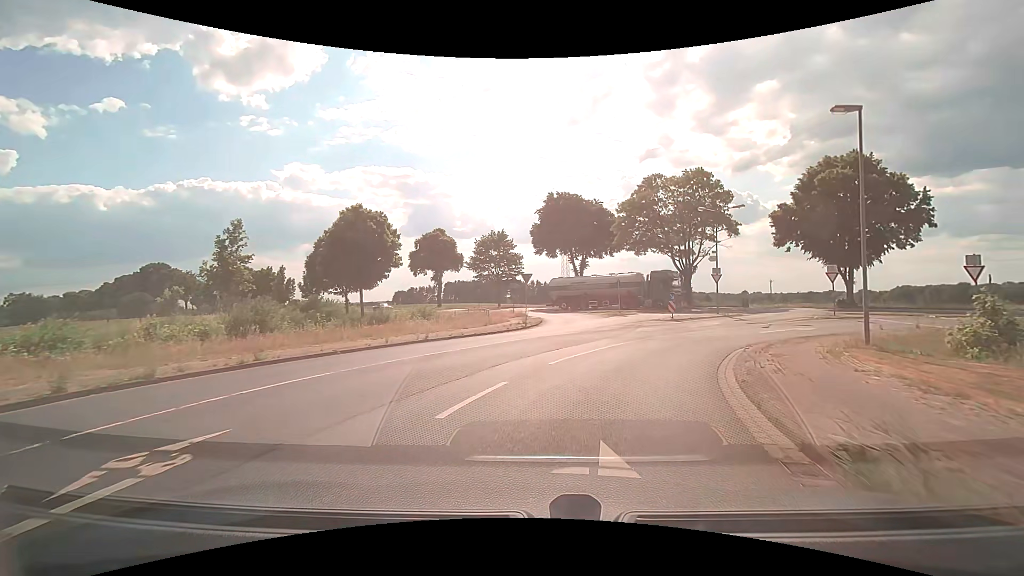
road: residential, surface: asphalt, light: Day
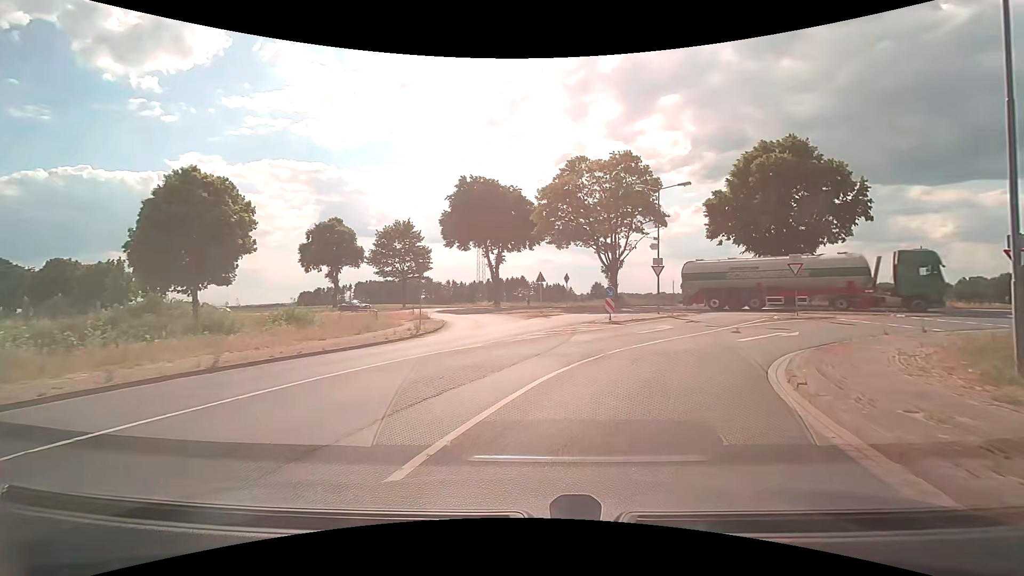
(+0.7, +8.7) m; +9°
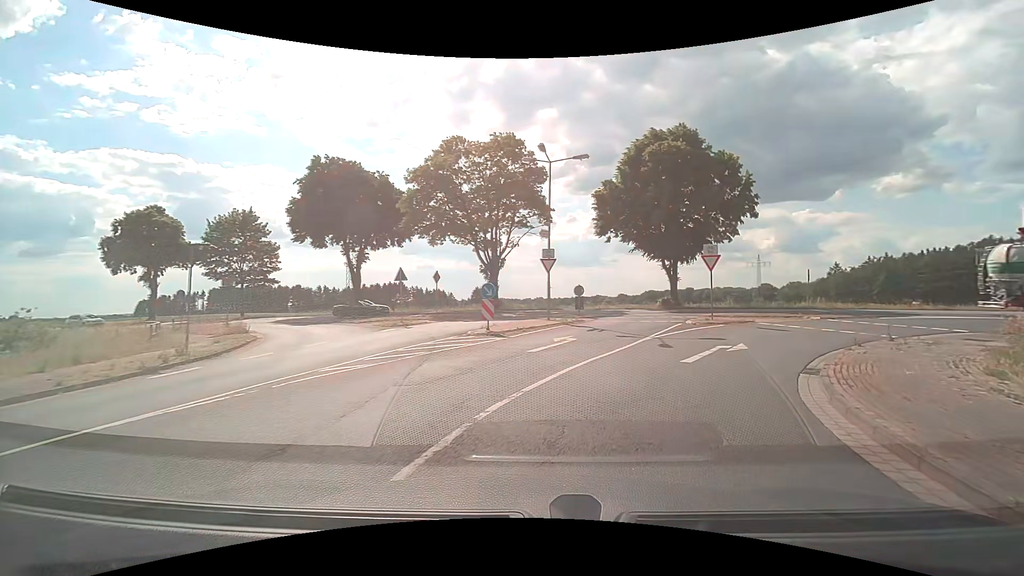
(+0.8, +7.7) m; +13°
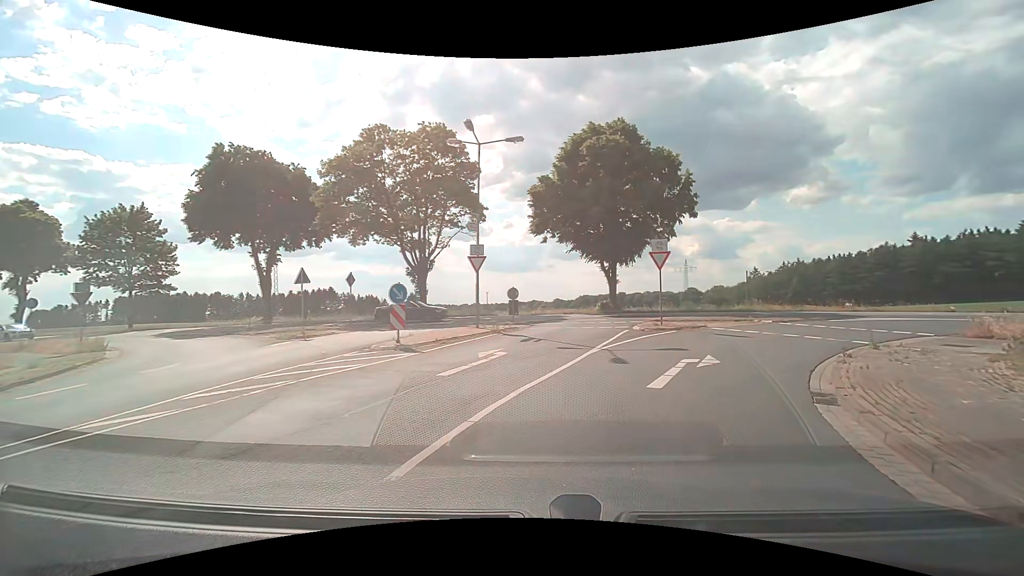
(+0.2, +3.5) m; +8°
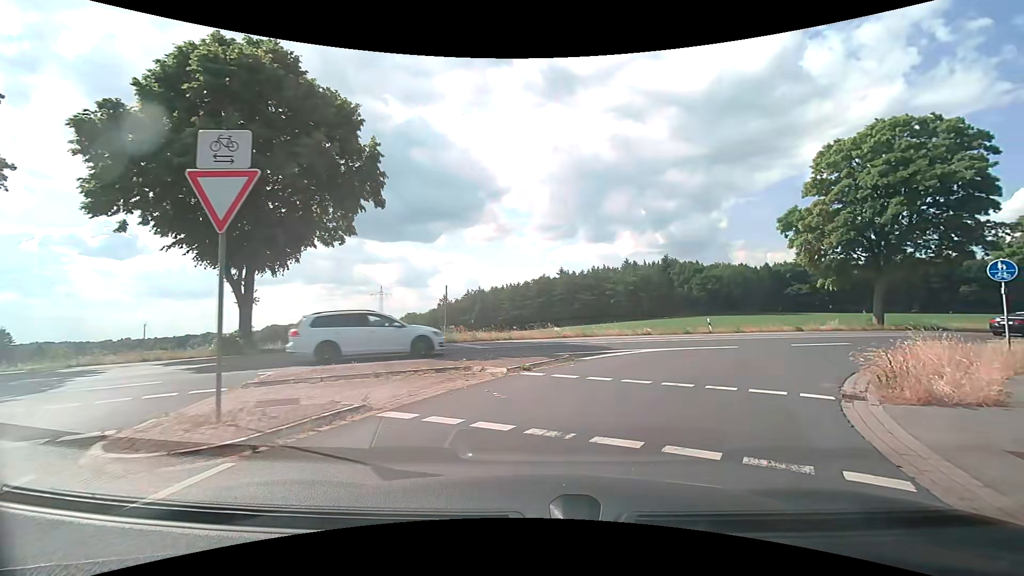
(+3.7, +13.4) m; +33°
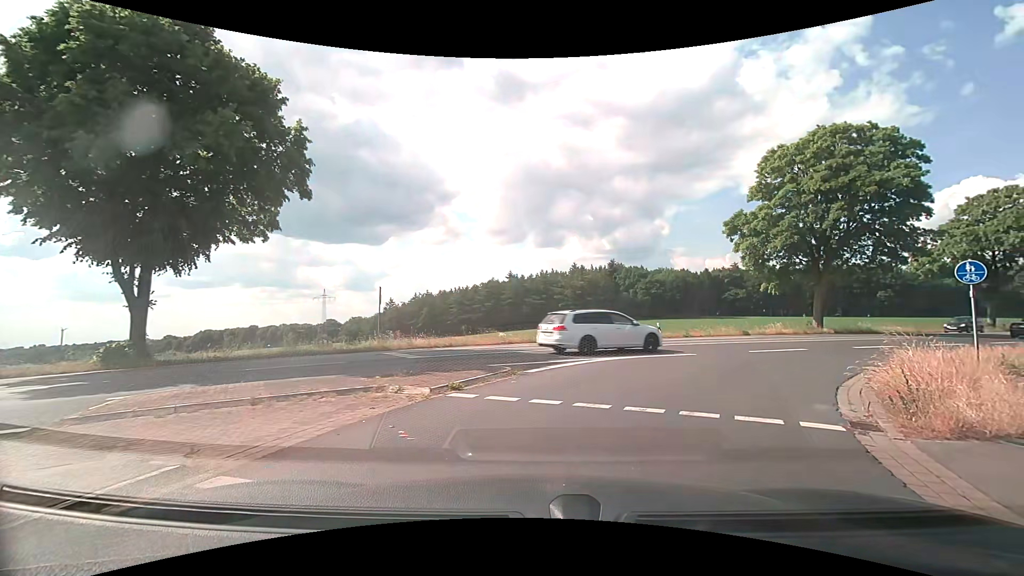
(+0.1, +2.2) m; +6°
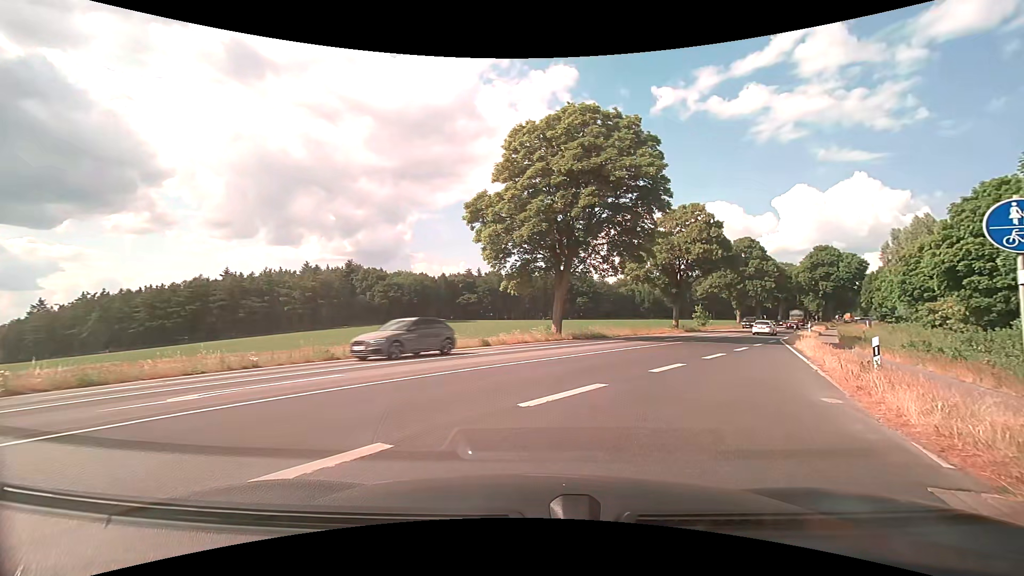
(+2.9, +11.5) m; +29°
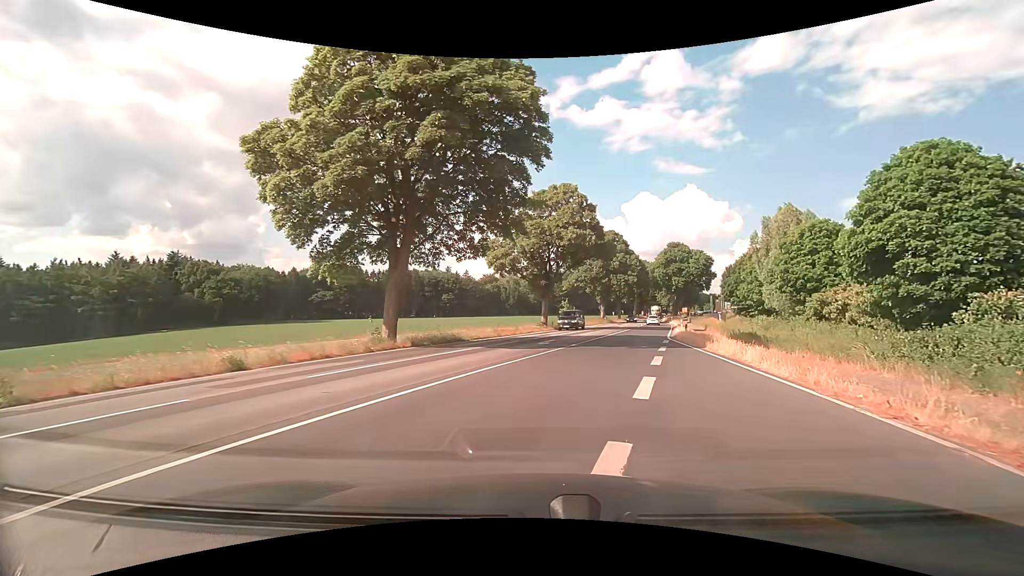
(+1.8, +10.8) m; +16°
(+1, +10) (+2, +20) (+5, +30) (+8, +39) (+10, +49) (+13, +58) (+15, +68) (+18, +78) (+20, +87) (+23, +97) m
